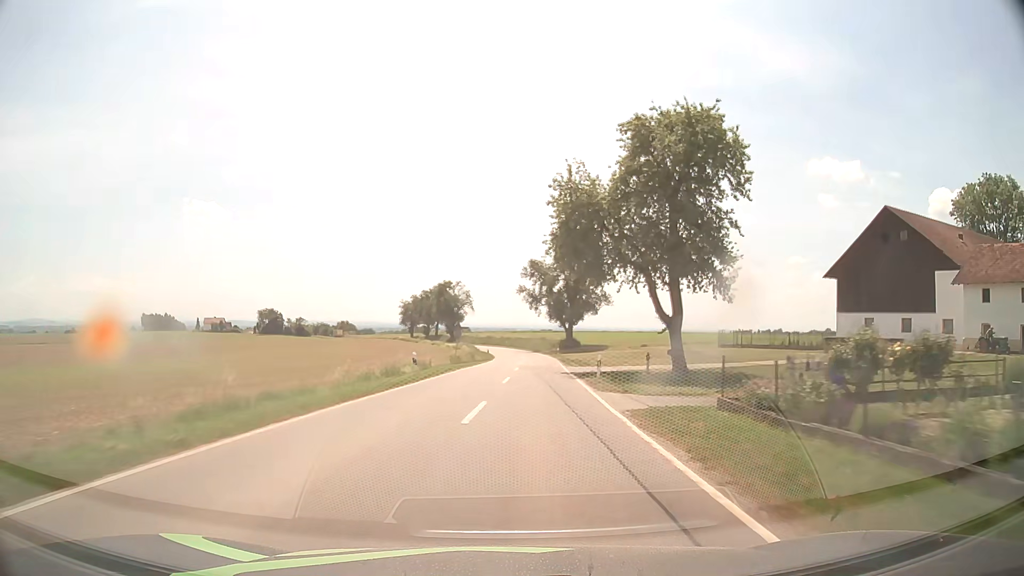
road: tertiary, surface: asphalt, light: Day
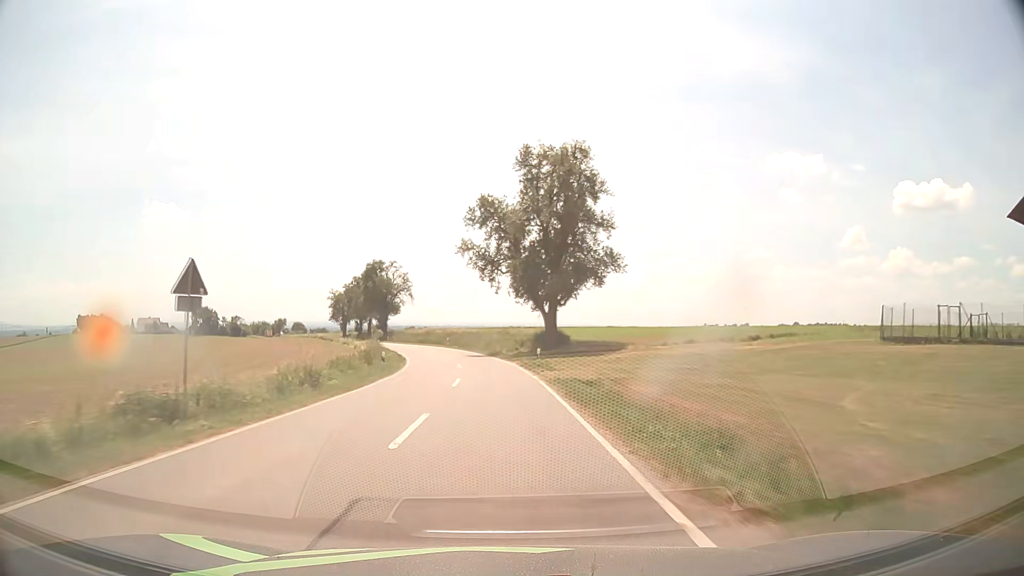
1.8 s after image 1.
(+2.3, +38.1) m; +4°
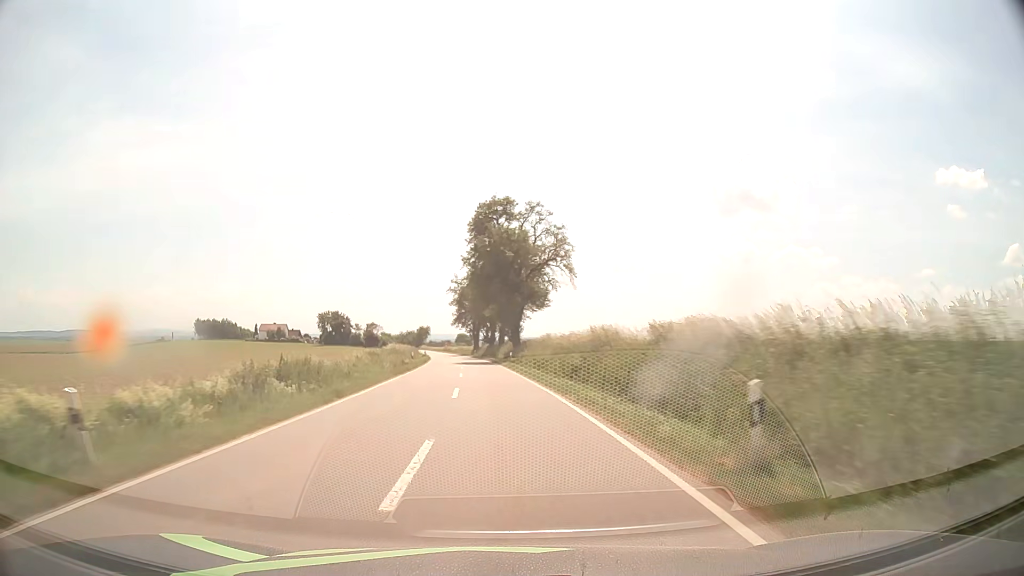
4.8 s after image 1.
(-6.1, +62.5) m; -15°
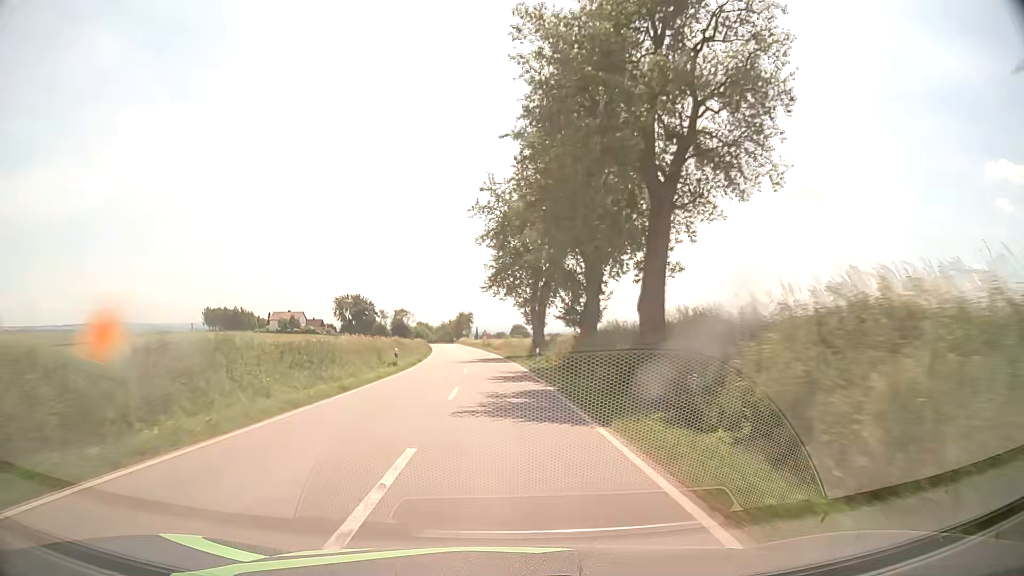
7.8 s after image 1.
(-3.2, +61.3) m; -5°
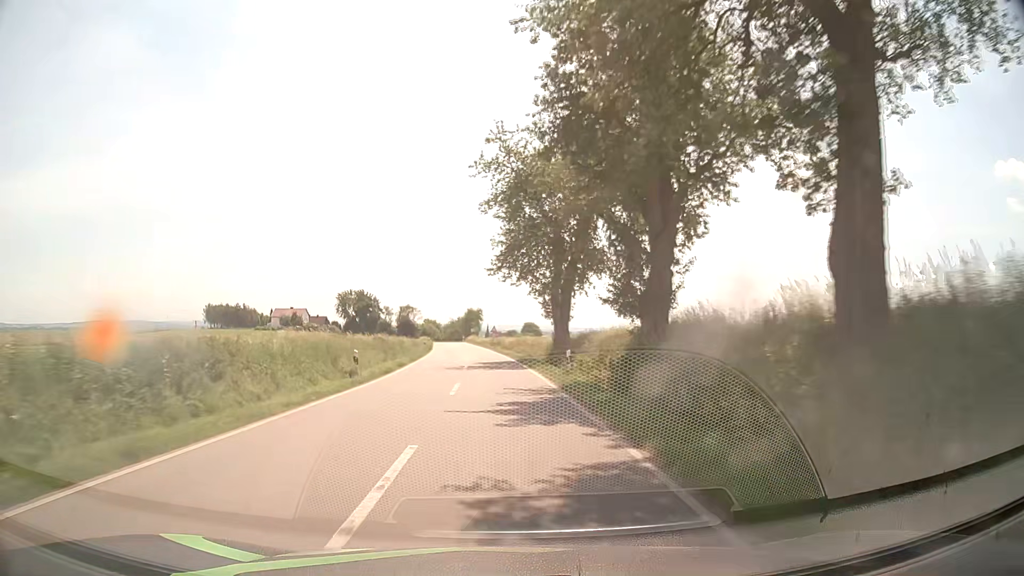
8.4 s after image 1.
(-0.1, +11.4) m; -1°
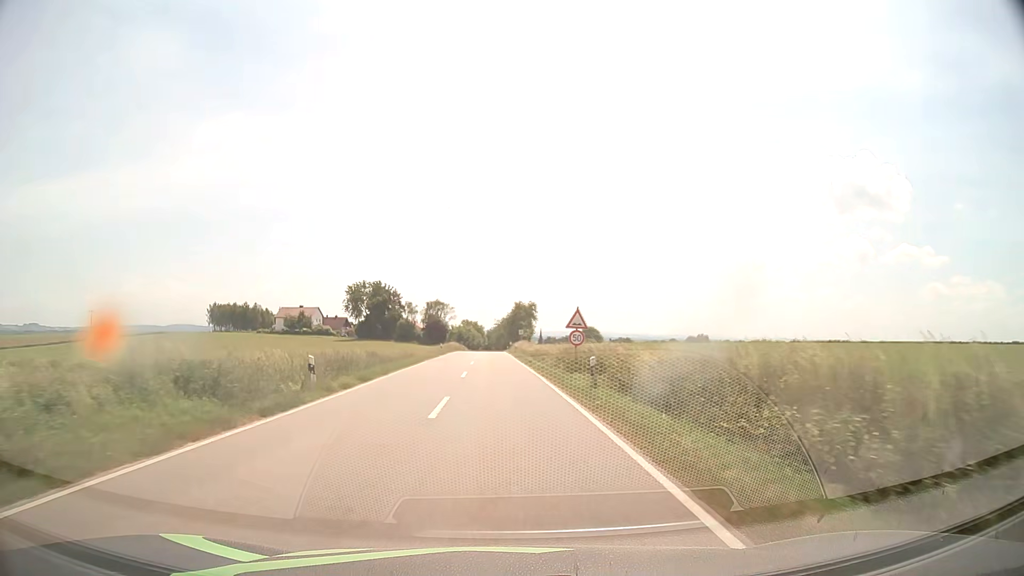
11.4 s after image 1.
(-1.9, +51.9) m; -4°
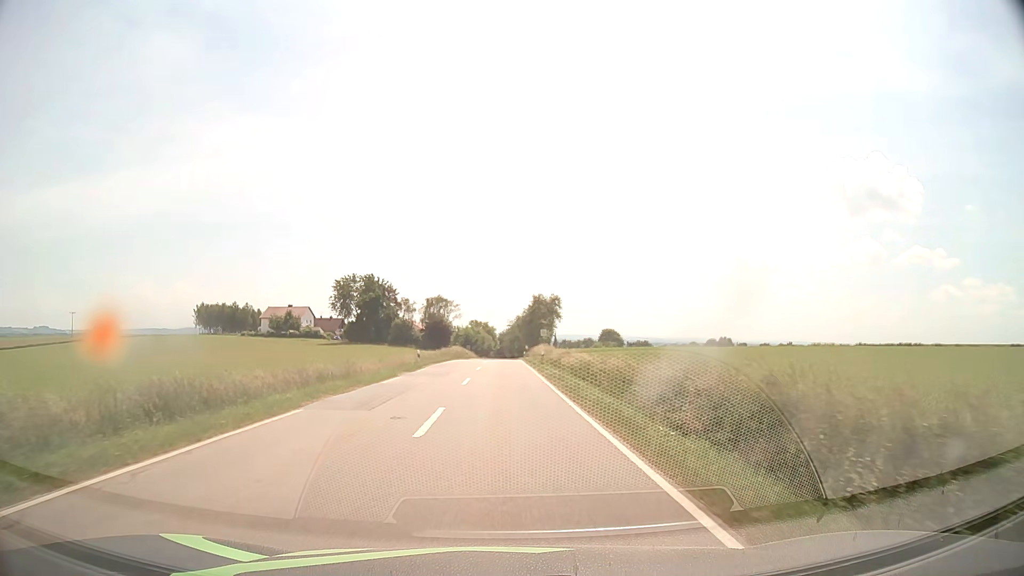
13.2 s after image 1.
(-0.3, +25.5) m; -1°
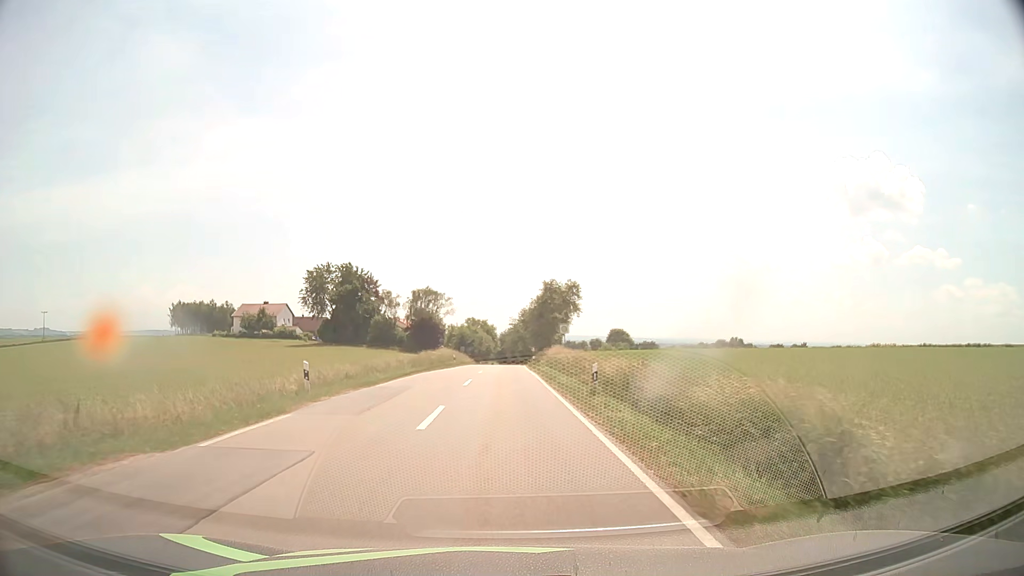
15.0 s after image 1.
(0.0, +22.7) m; 0°
(0, +10) (0, +20) (0, +30) (0, +40) (0, +50) (0, +60) (0, +70) (+1, +80) (+1, +90) (+1, +100) m
